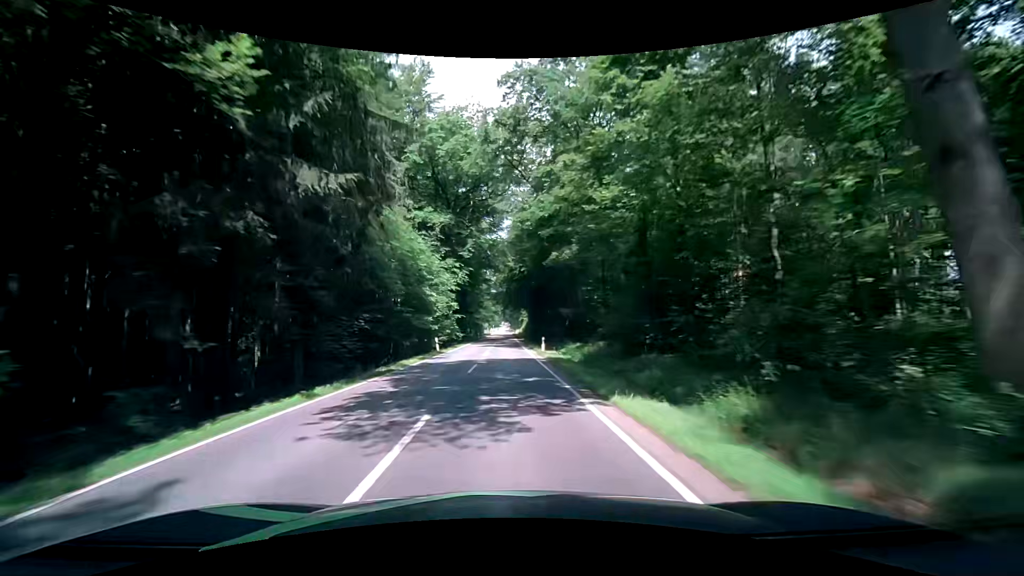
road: secondary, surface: asphalt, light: Day
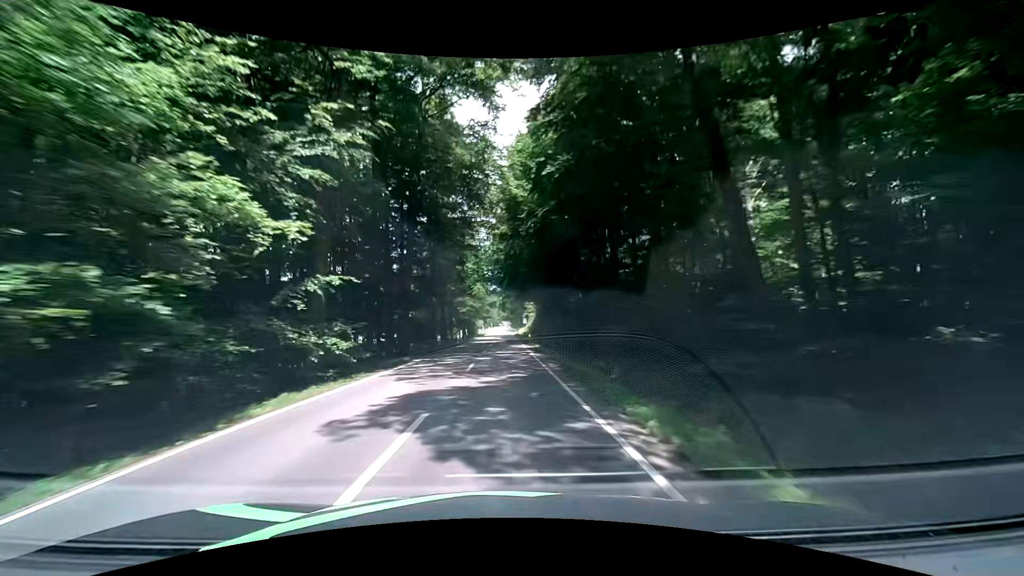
(-1.0, +36.5) m; -1°
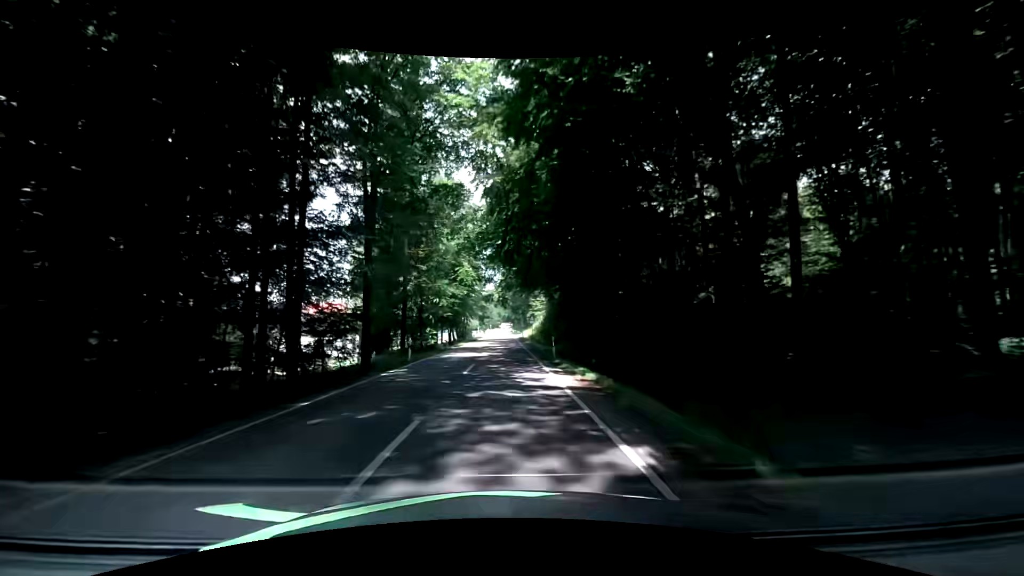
(-0.3, +24.7) m; -1°
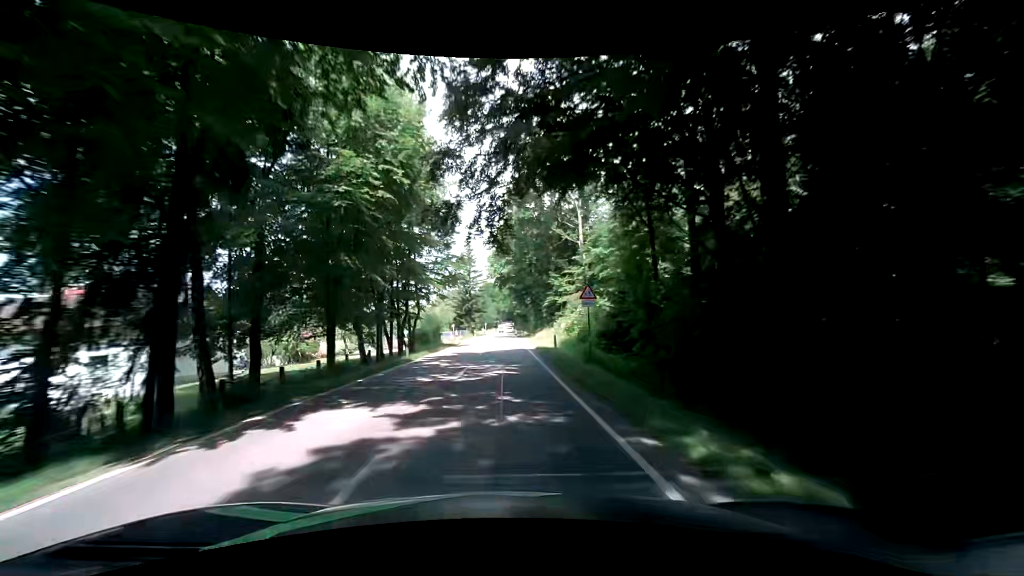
(+0.1, +49.8) m; 0°
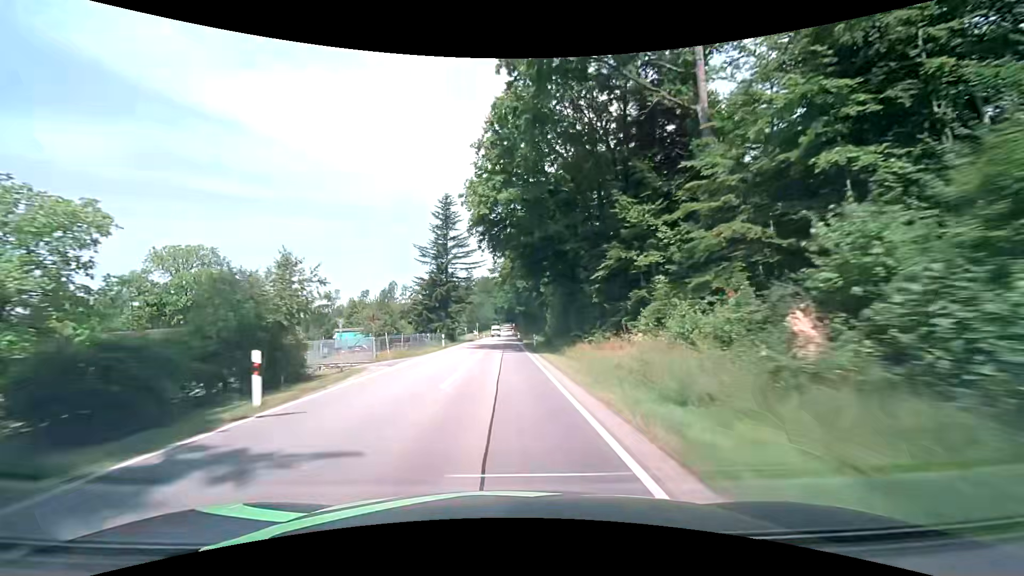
(+0.4, +37.5) m; 0°
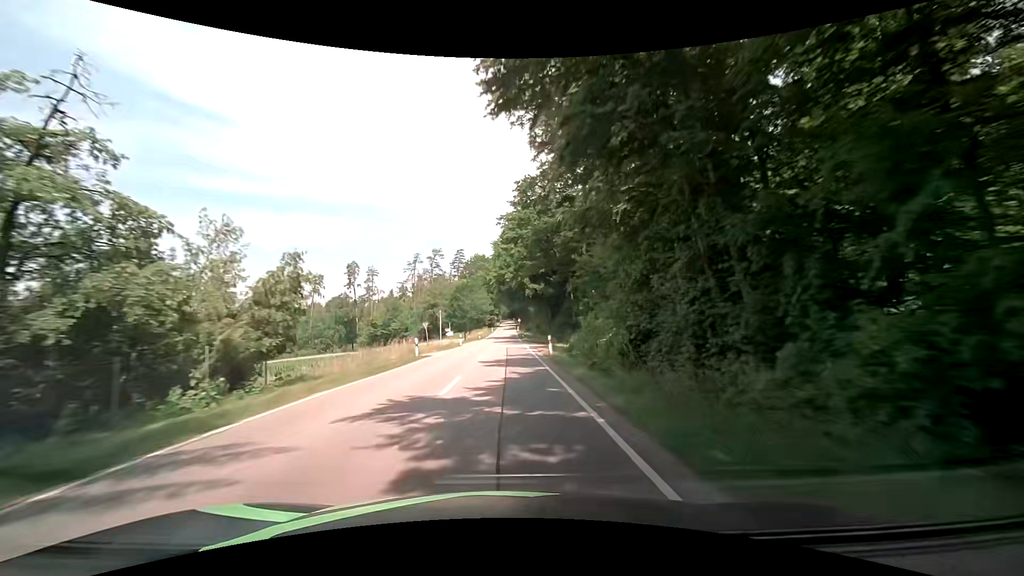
(-0.3, +60.6) m; 0°
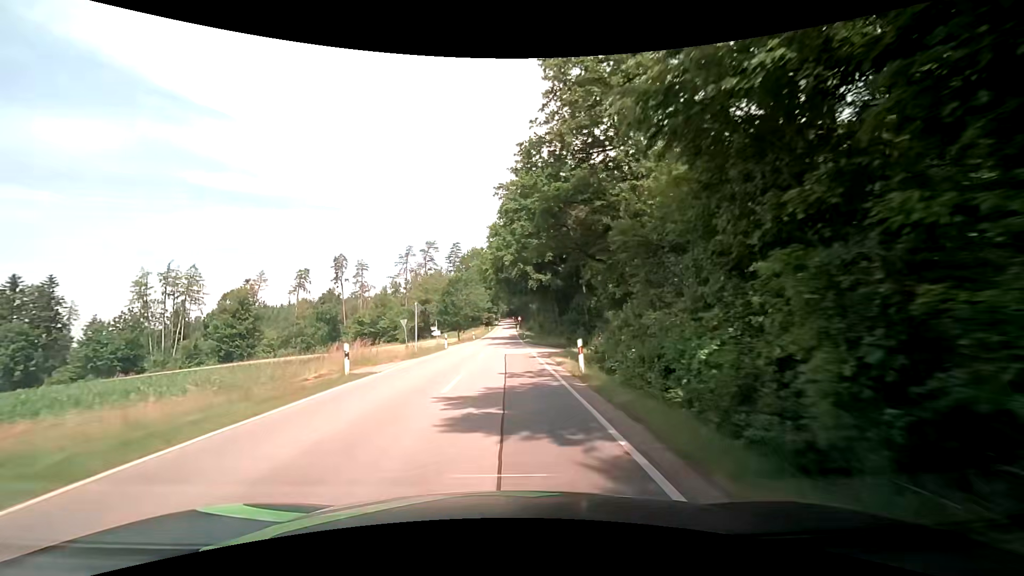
(0.0, +11.6) m; 0°
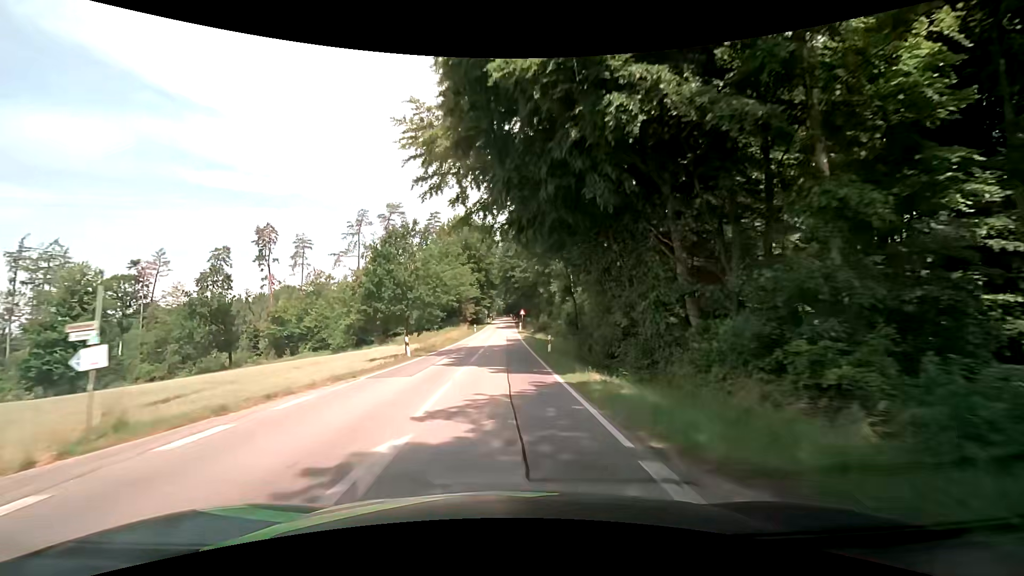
(+0.1, +44.3) m; 0°
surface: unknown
(0, +10) (0, +20) (0, +30) (0, +40) (0, +50) (0, +60) (0, +70) (0, +80) (0, +90) (0, +100) m
